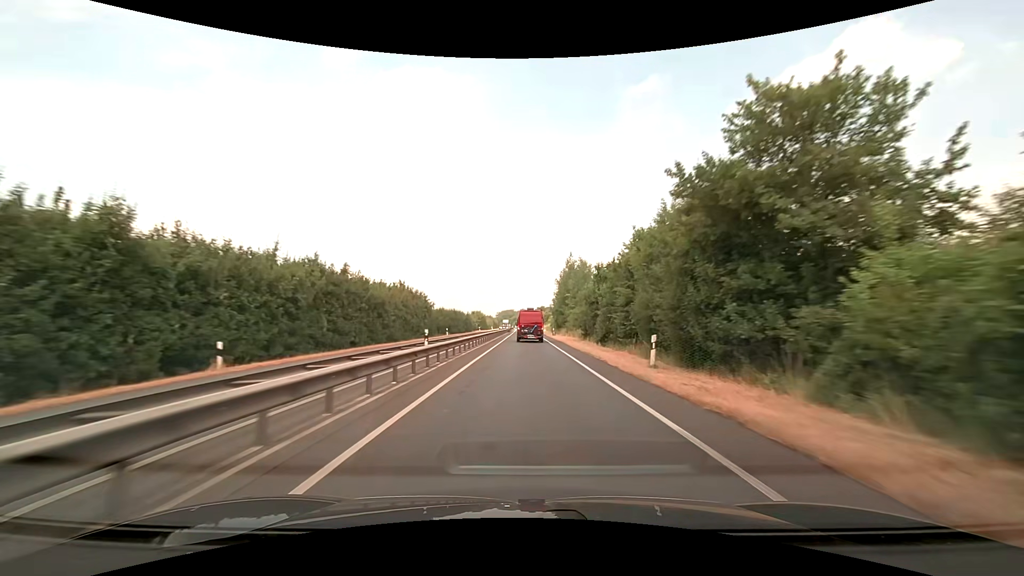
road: trunk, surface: asphalt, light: Day
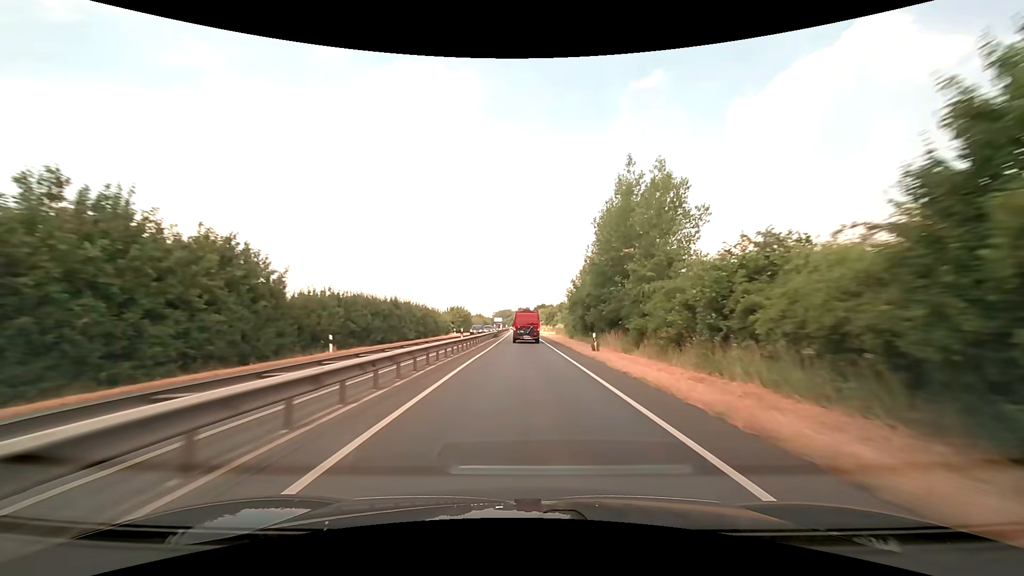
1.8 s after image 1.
(+0.1, +39.3) m; 0°
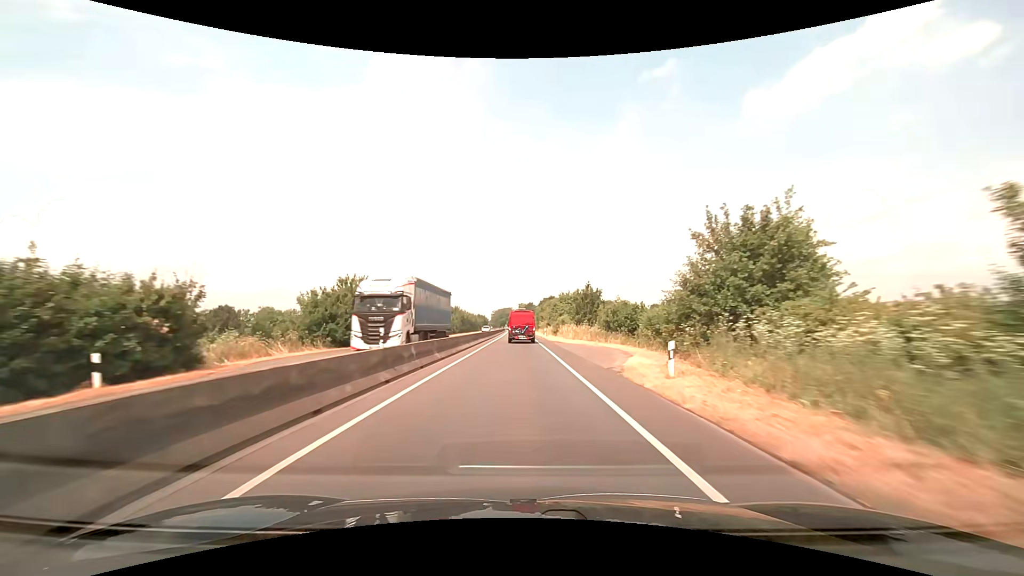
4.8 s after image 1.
(0.0, +65.3) m; 0°
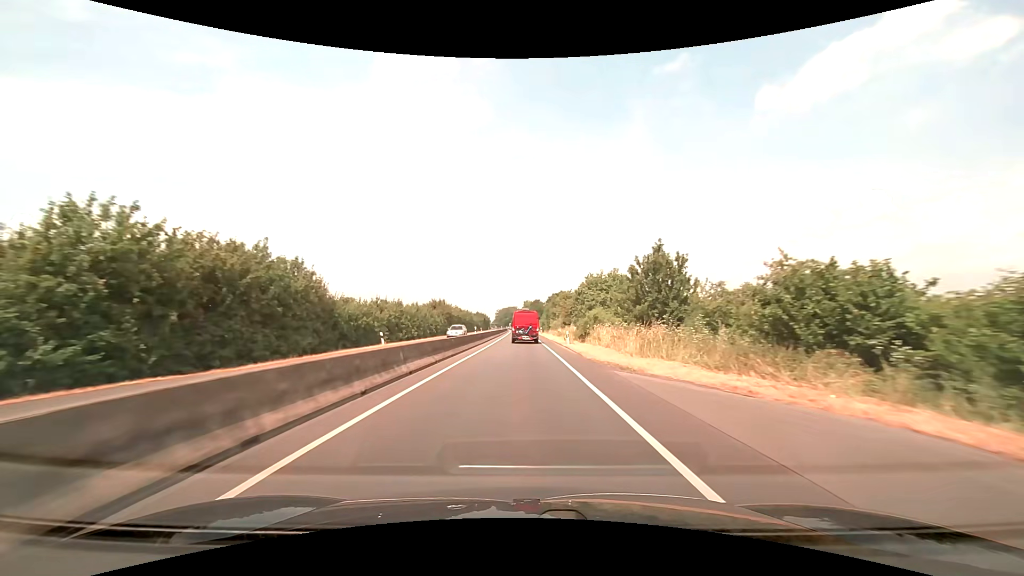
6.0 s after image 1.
(-0.2, +26.1) m; -1°
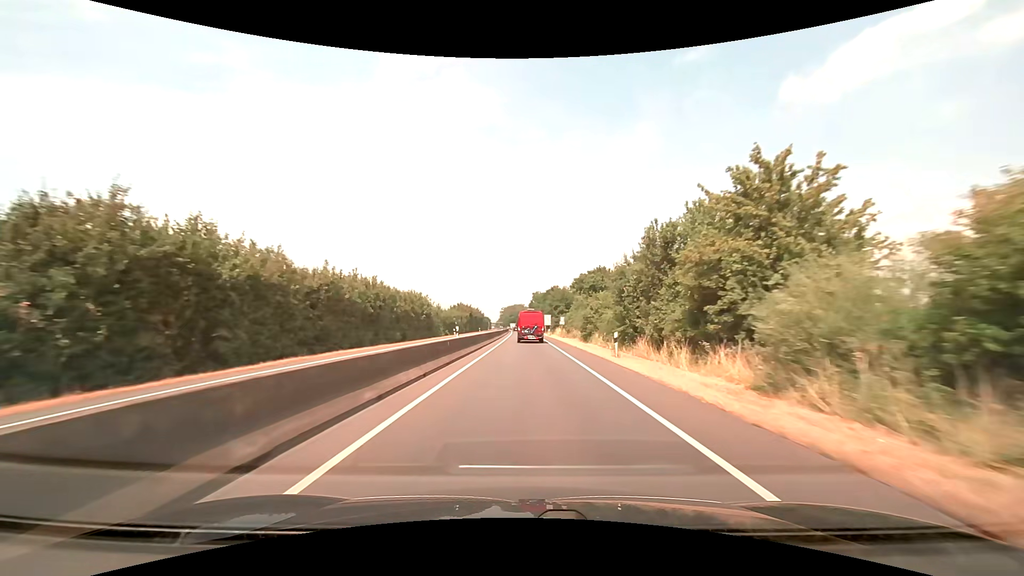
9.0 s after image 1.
(-0.5, +65.1) m; -1°
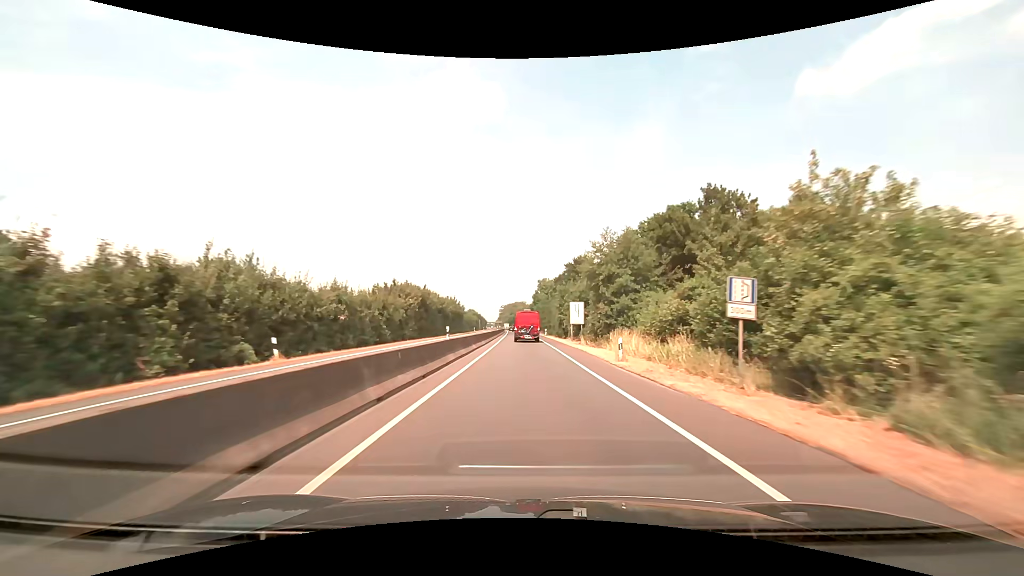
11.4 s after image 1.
(0.0, +52.5) m; 0°
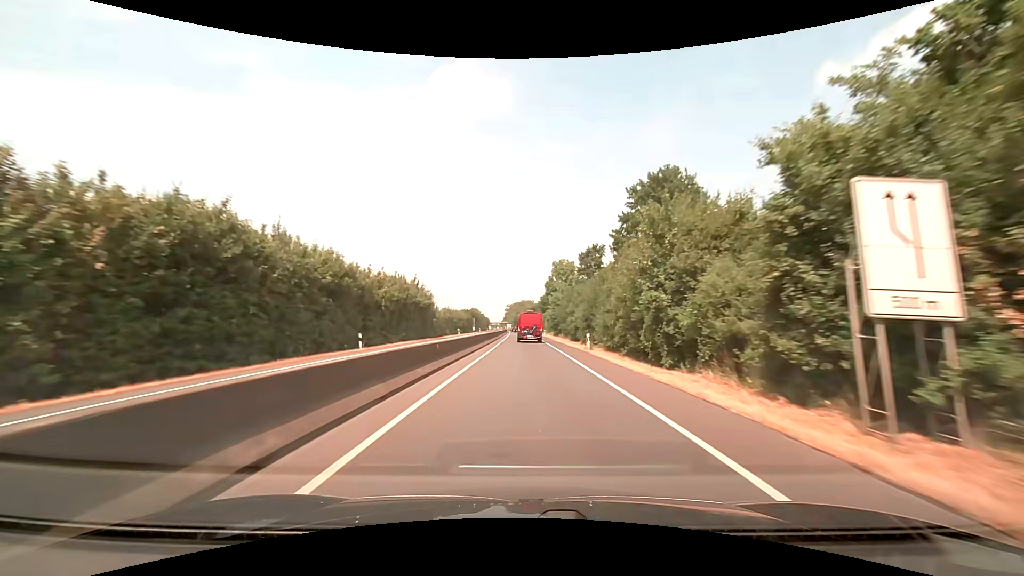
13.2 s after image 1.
(-0.3, +40.2) m; -1°
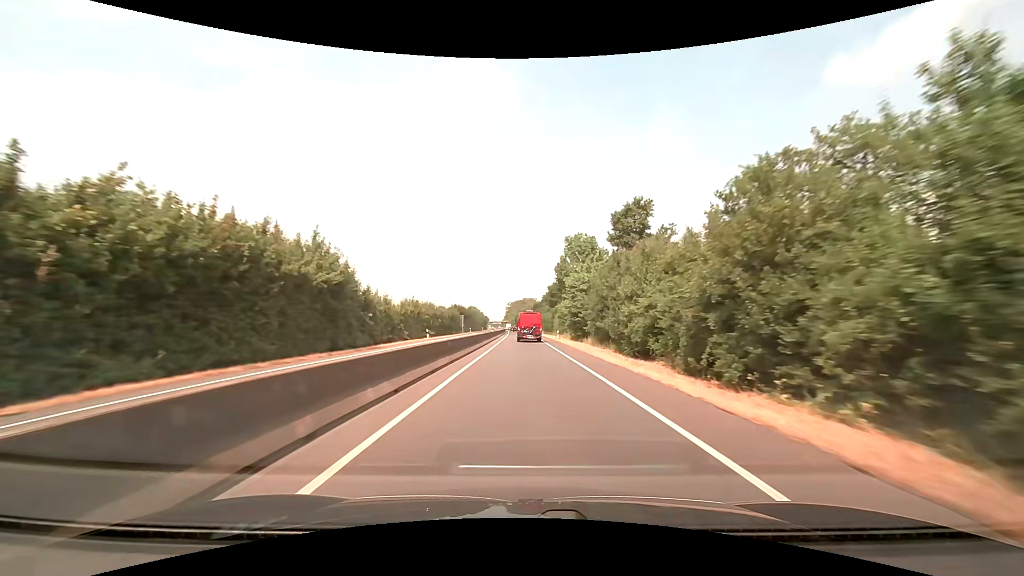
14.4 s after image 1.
(0.0, +27.2) m; 0°
(0, +10) (0, +20) (0, +30) (0, +40) (0, +50) (-1, +60) (-1, +70) (-1, +80) (-1, +90) (-1, +100) m
